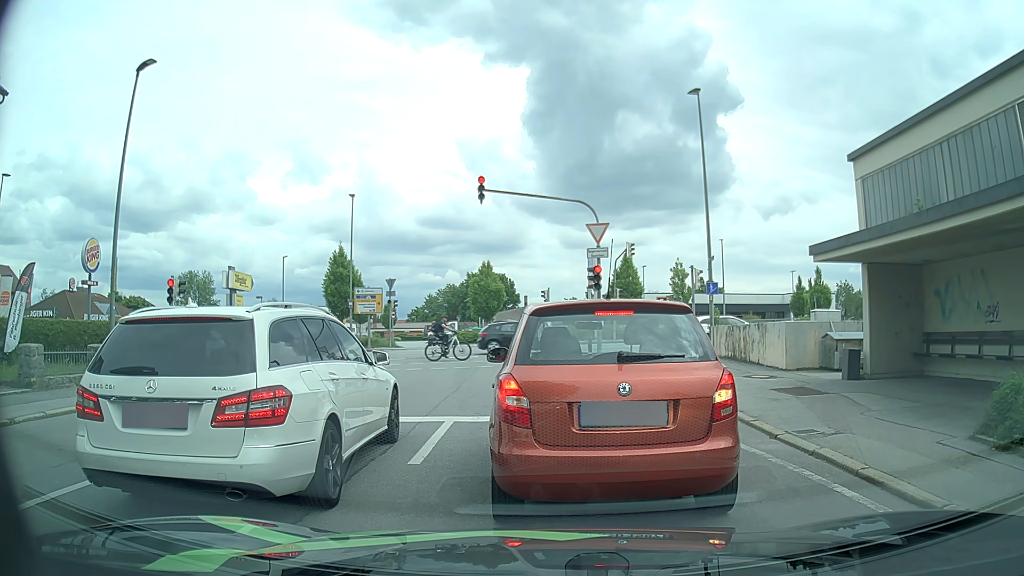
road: residential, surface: asphalt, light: Day
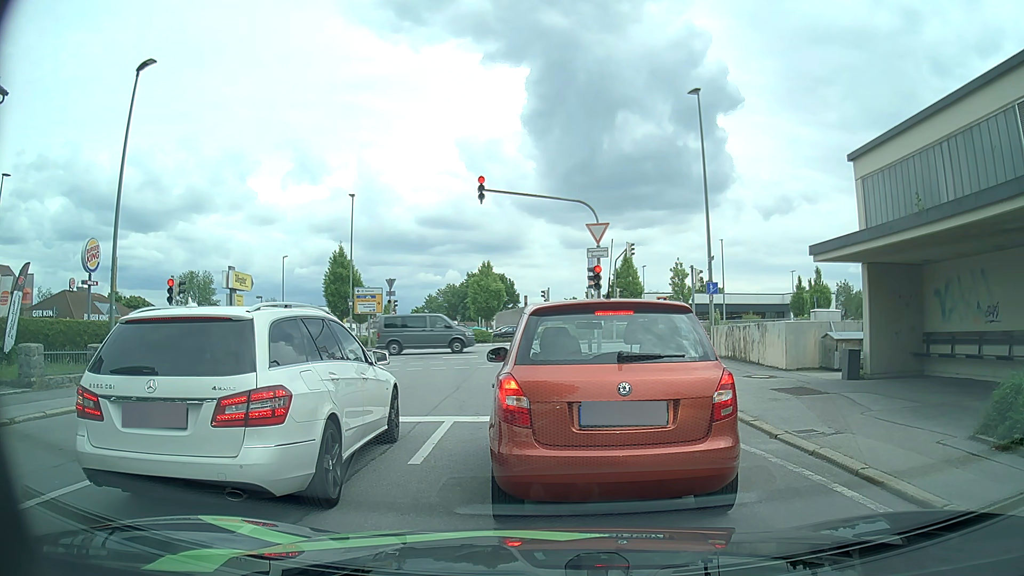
(0.0, 0.0) m; 0°
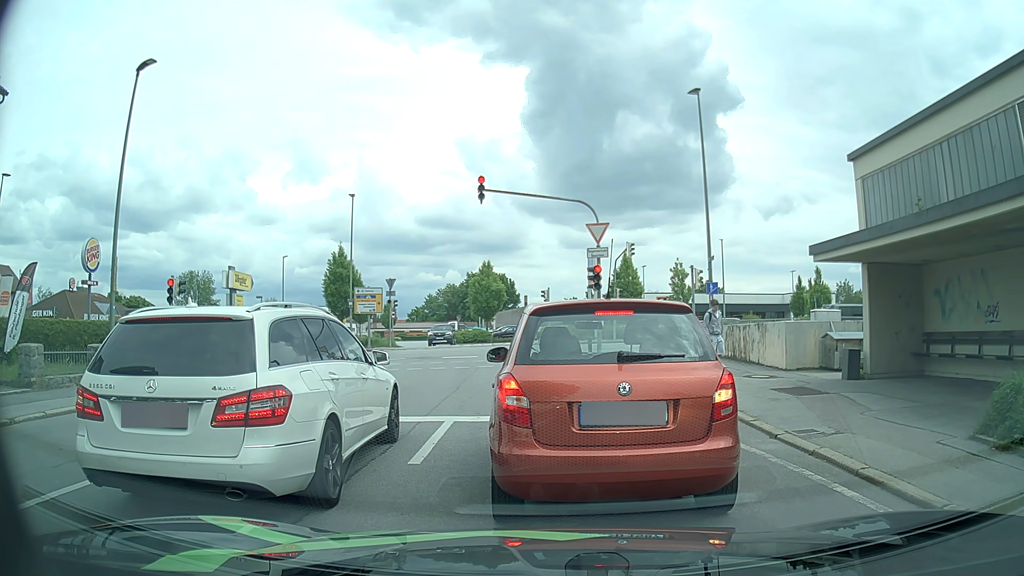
(0.0, 0.0) m; 0°
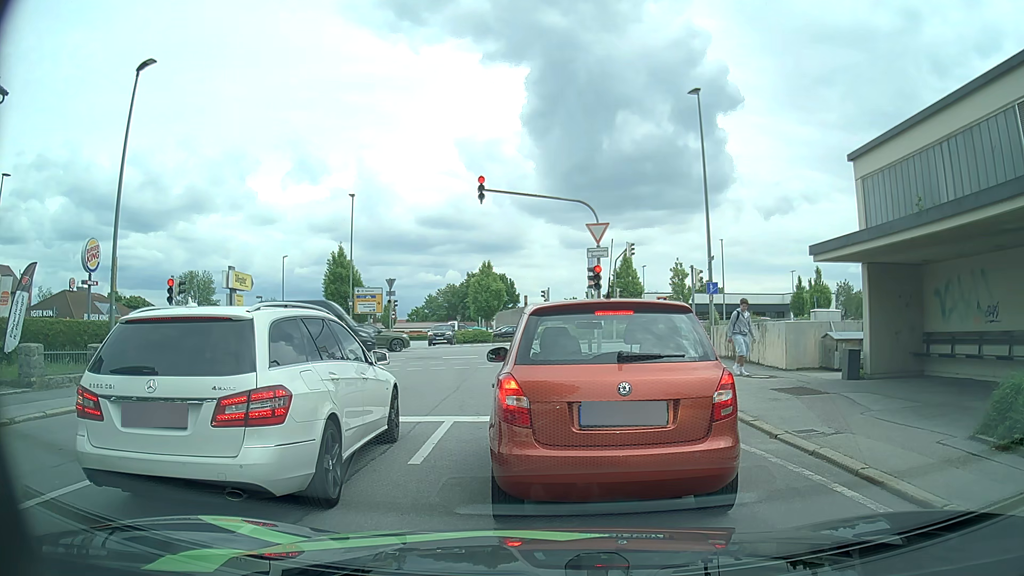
(0.0, 0.0) m; 0°
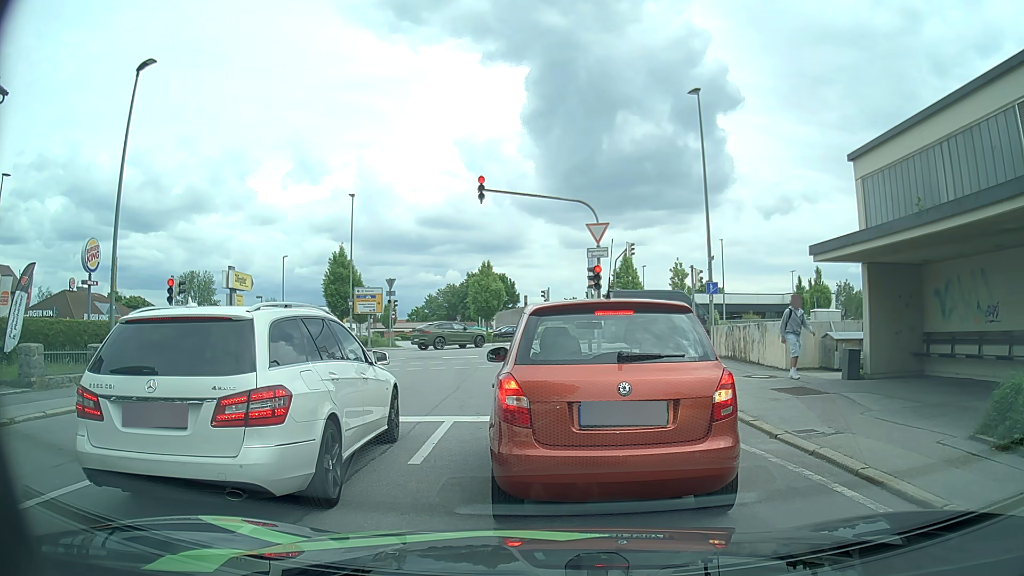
(0.0, 0.0) m; 0°
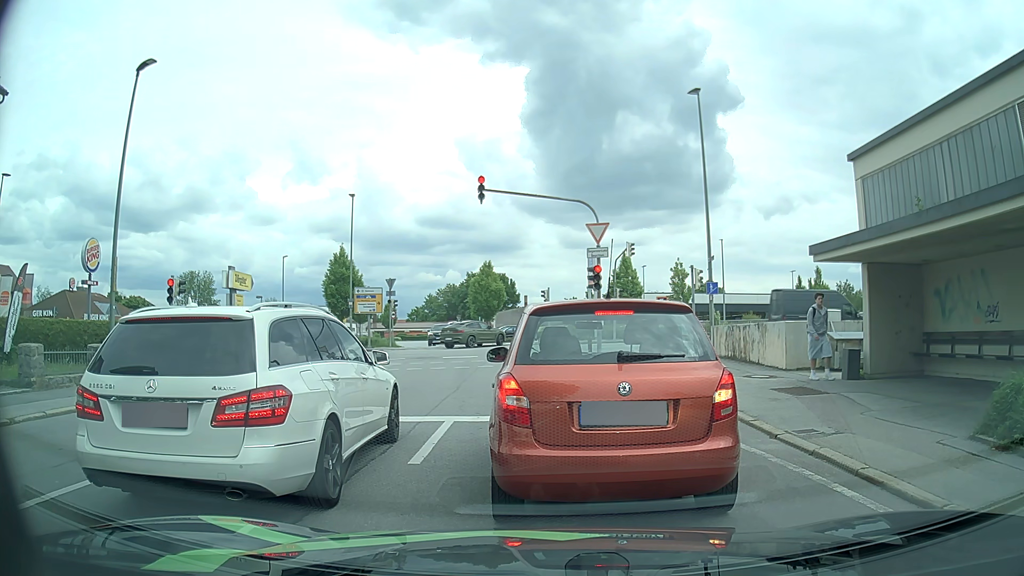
(0.0, 0.0) m; 0°
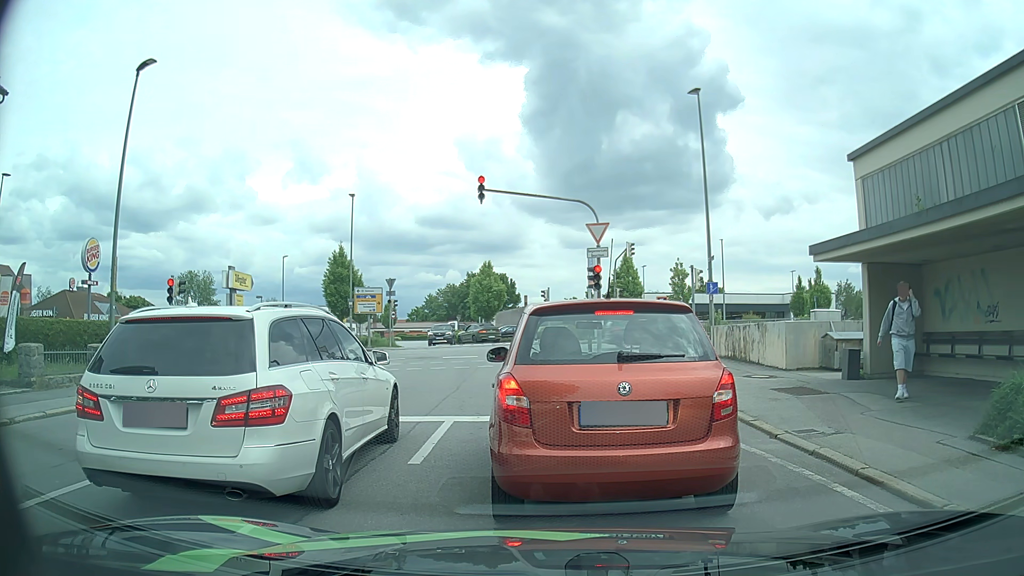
(0.0, 0.0) m; 0°
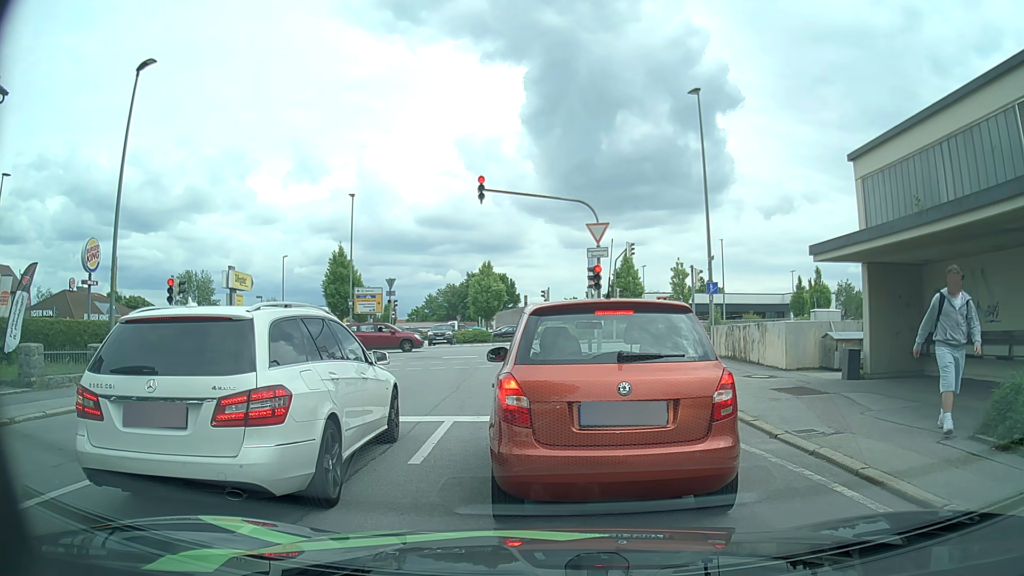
(0.0, 0.0) m; 0°
